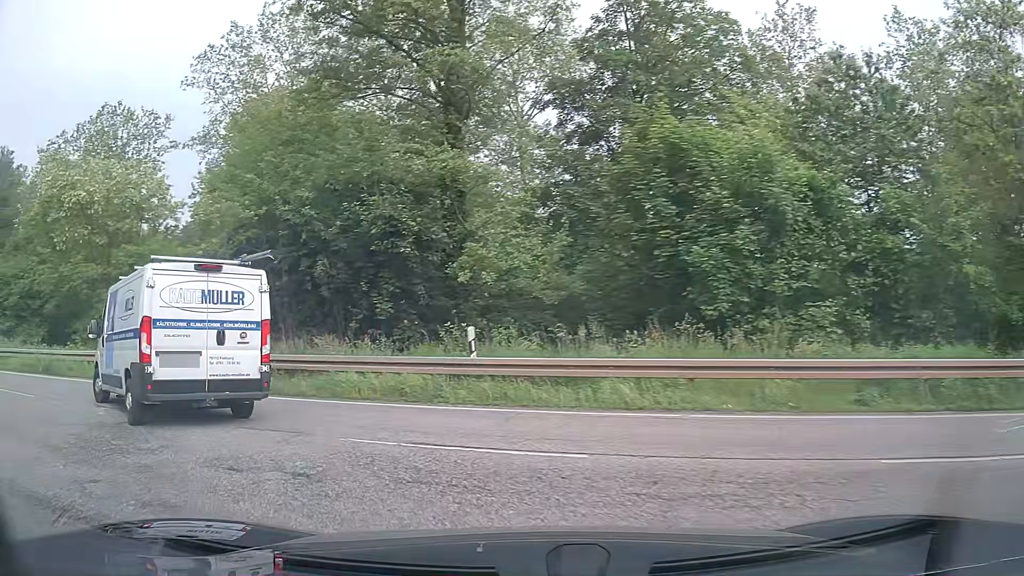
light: Day
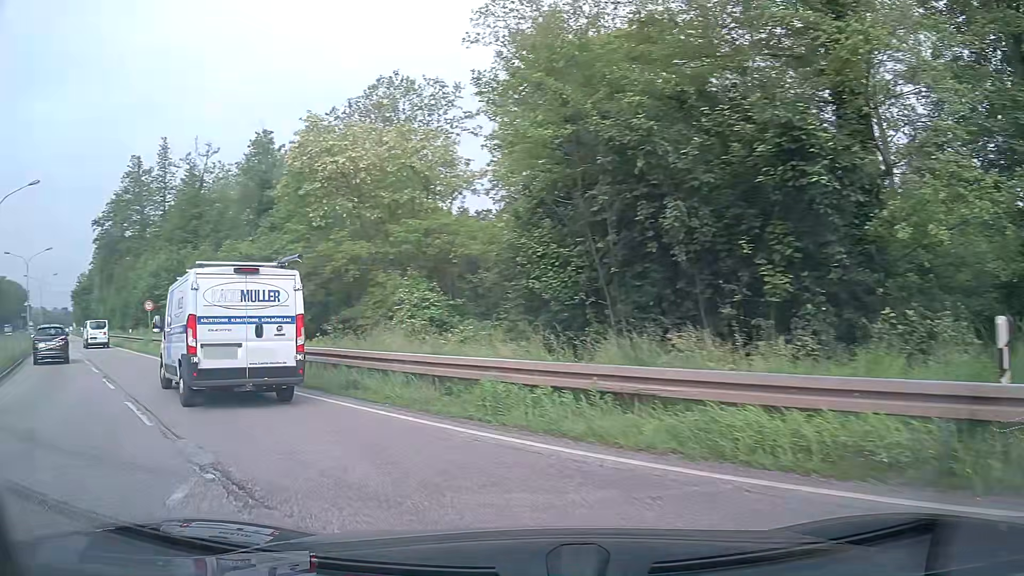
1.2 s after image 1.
(-1.7, +6.7) m; -29°
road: unclassified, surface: asphalt
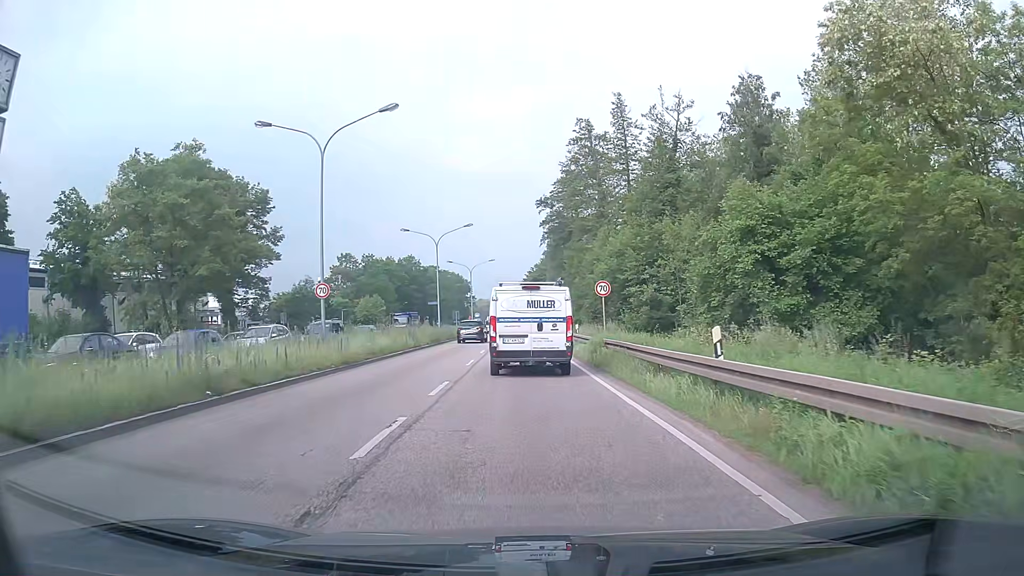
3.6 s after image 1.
(-6.6, +13.9) m; -40°
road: primary
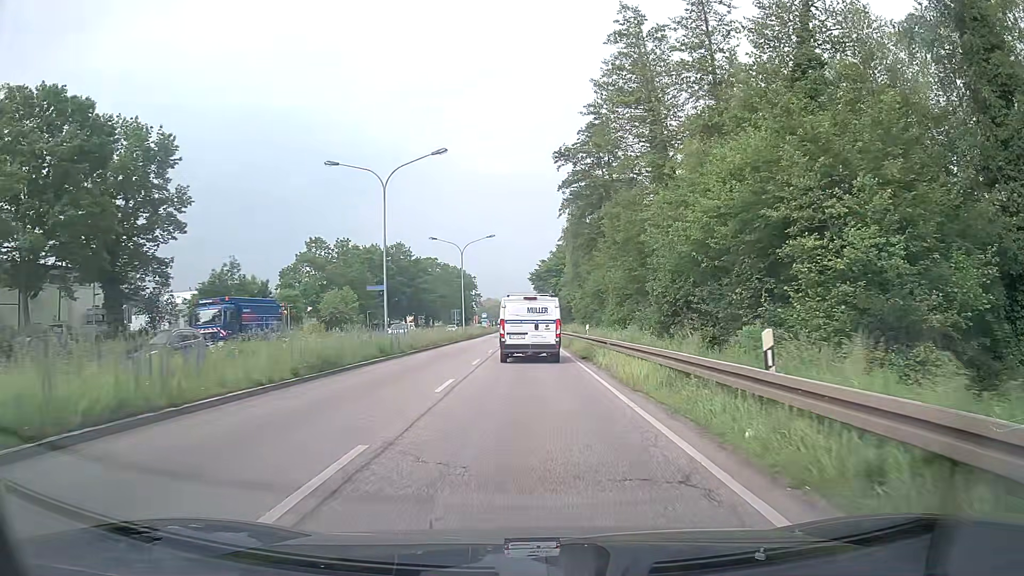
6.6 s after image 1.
(-0.5, +26.7) m; -1°
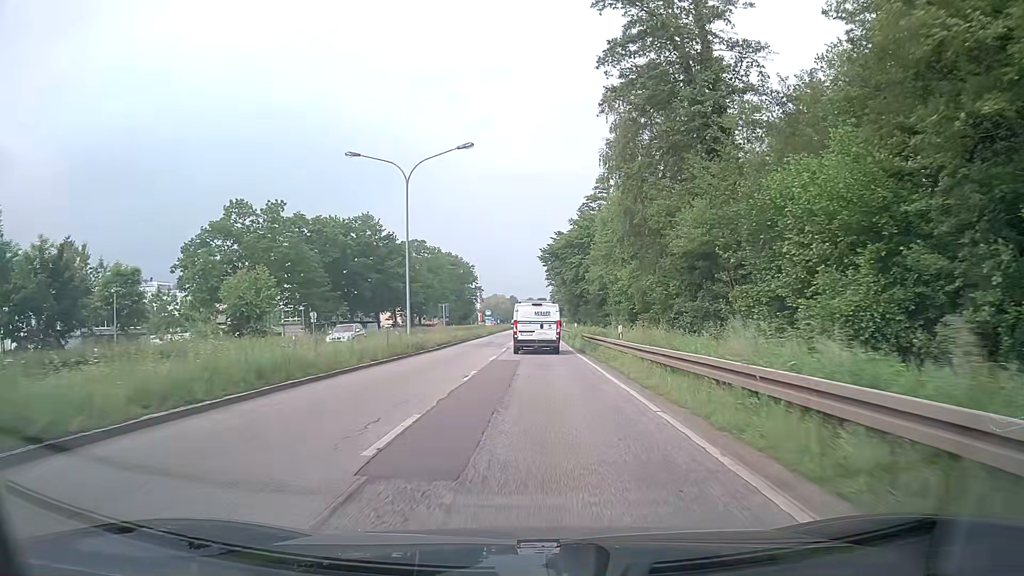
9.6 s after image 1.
(-0.4, +34.0) m; -1°
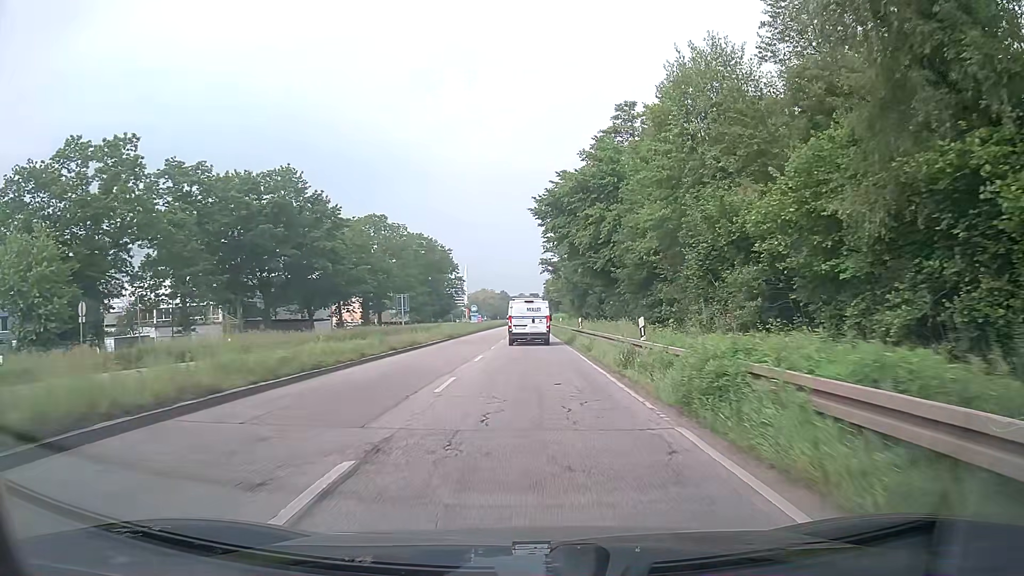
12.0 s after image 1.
(+0.2, +30.7) m; 0°
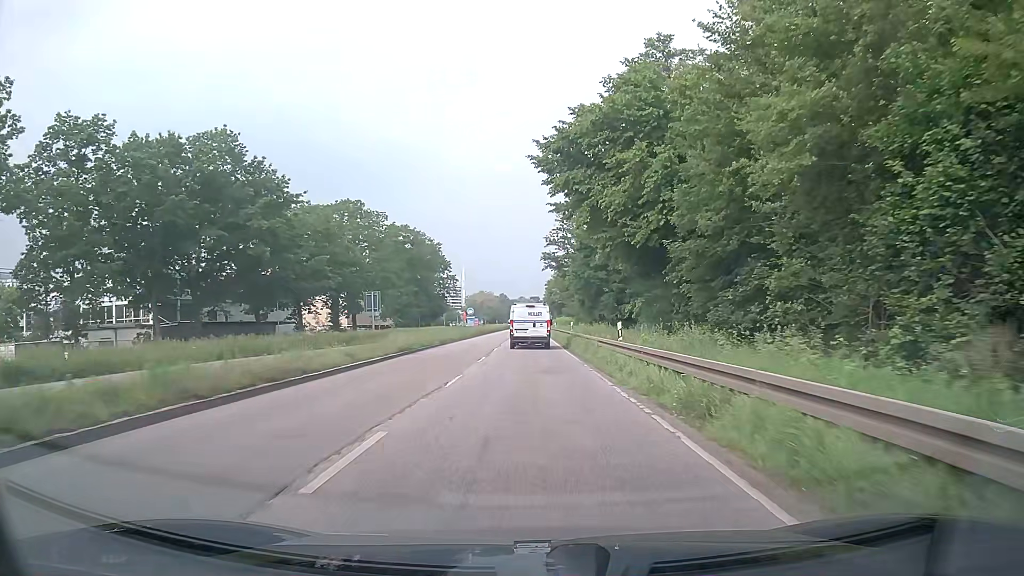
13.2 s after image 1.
(+0.1, +16.3) m; +1°
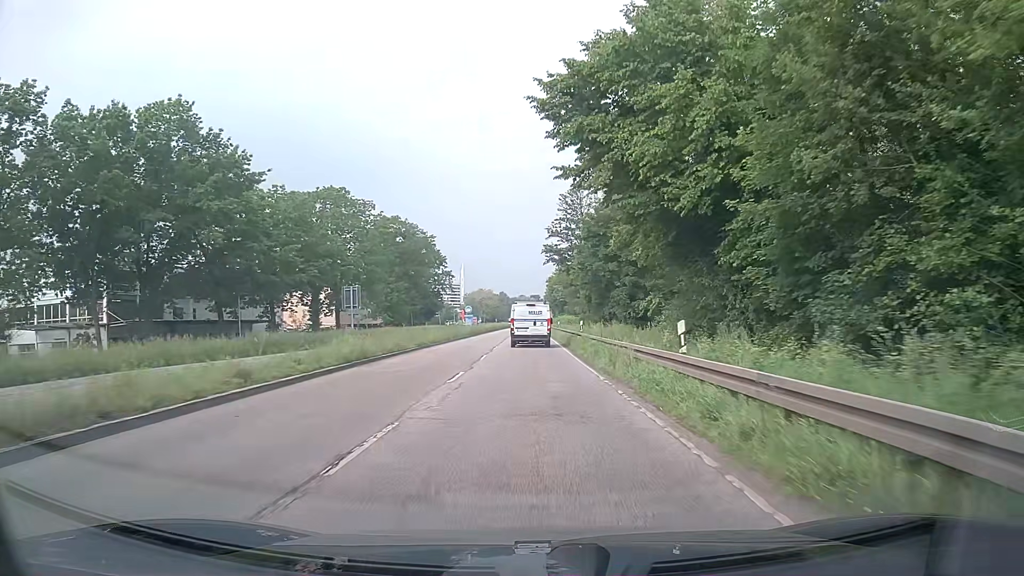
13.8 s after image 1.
(-0.1, +8.3) m; 0°
(0, +10) (0, +20) (0, +30) (0, +40) (0, +50) (0, +60) (0, +70) (0, +80) (0, +90) (0, +100) m
